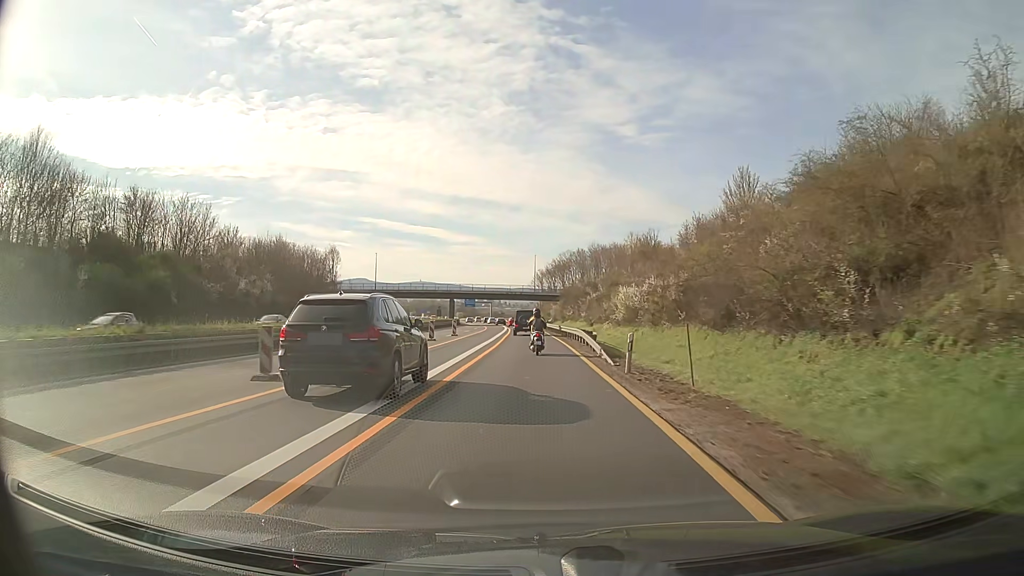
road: motorway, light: Day
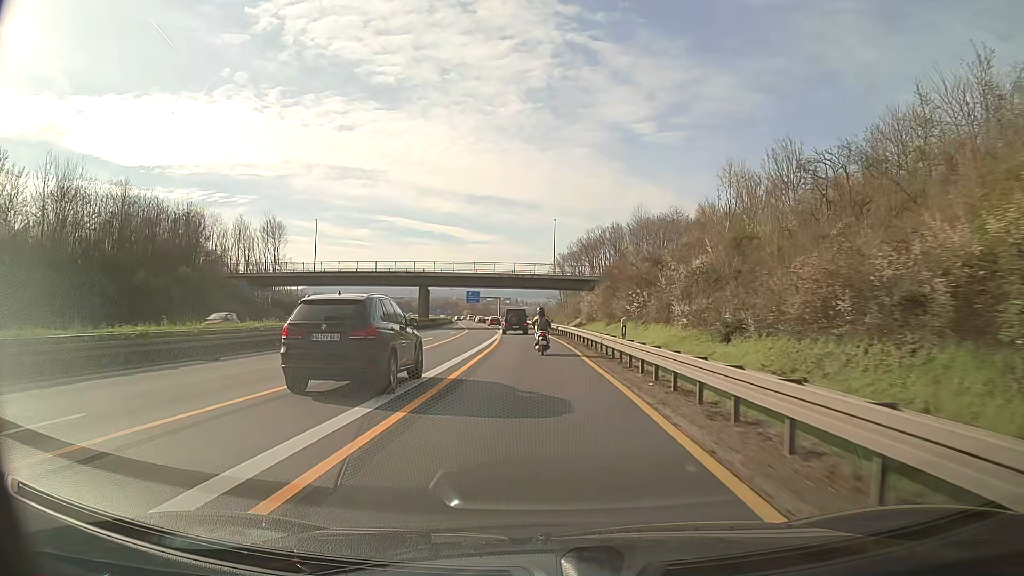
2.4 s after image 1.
(-0.9, +49.1) m; -2°
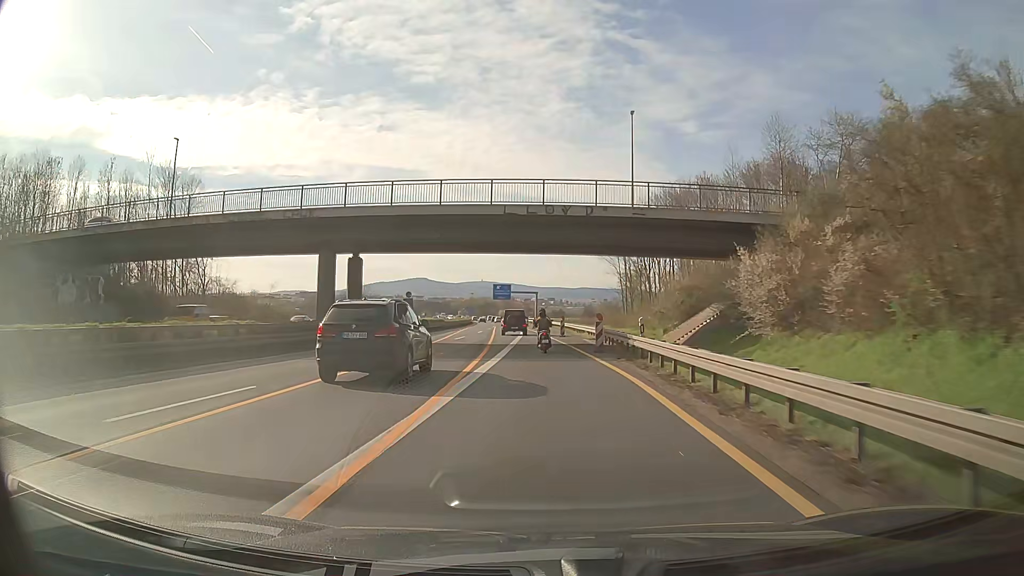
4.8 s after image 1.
(-1.2, +48.7) m; -4°
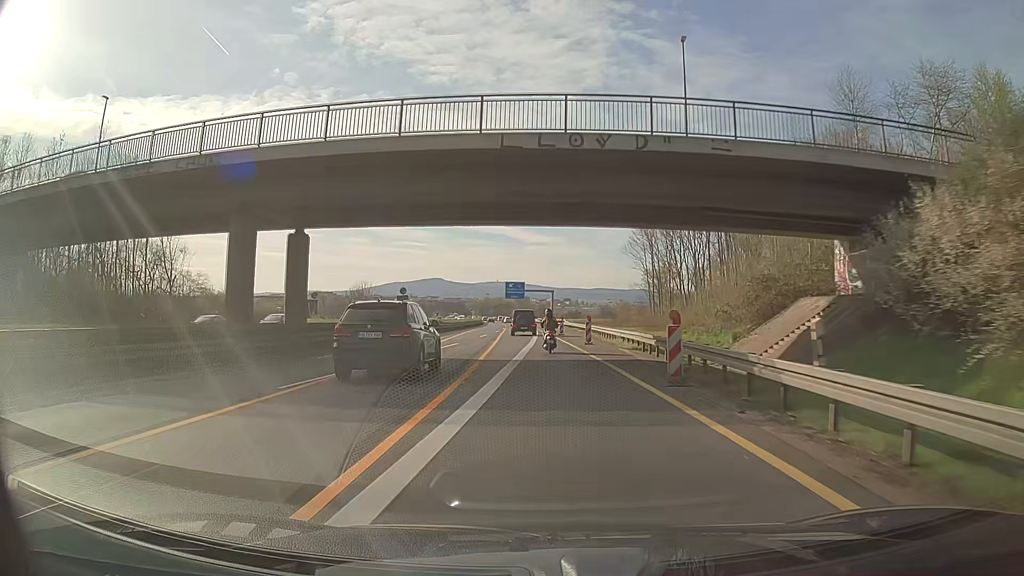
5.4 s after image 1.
(-0.1, +12.3) m; -1°
(0, +10) (0, +20) (0, +30) (-1, +40) (-1, +50) (-2, +60) (-2, +70) (-3, +80) (-3, +90) (-4, +100) m
